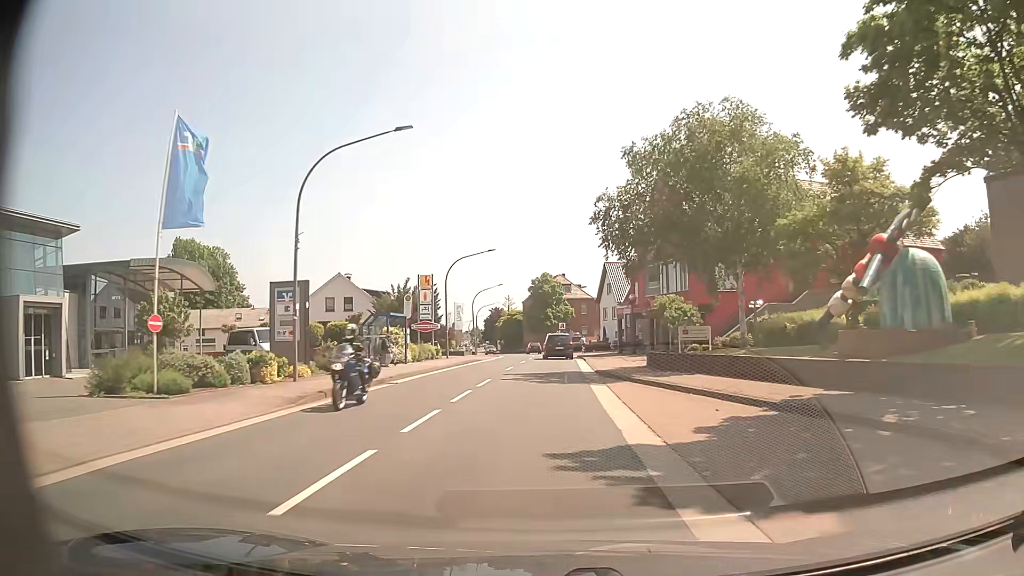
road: primary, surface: asphalt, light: Day
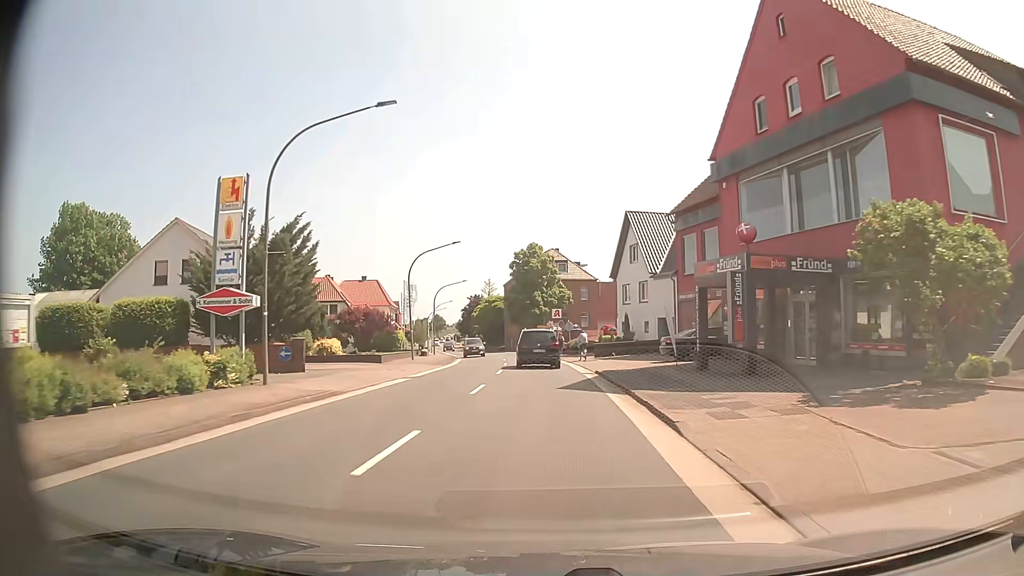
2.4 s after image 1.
(+0.4, +30.5) m; +1°
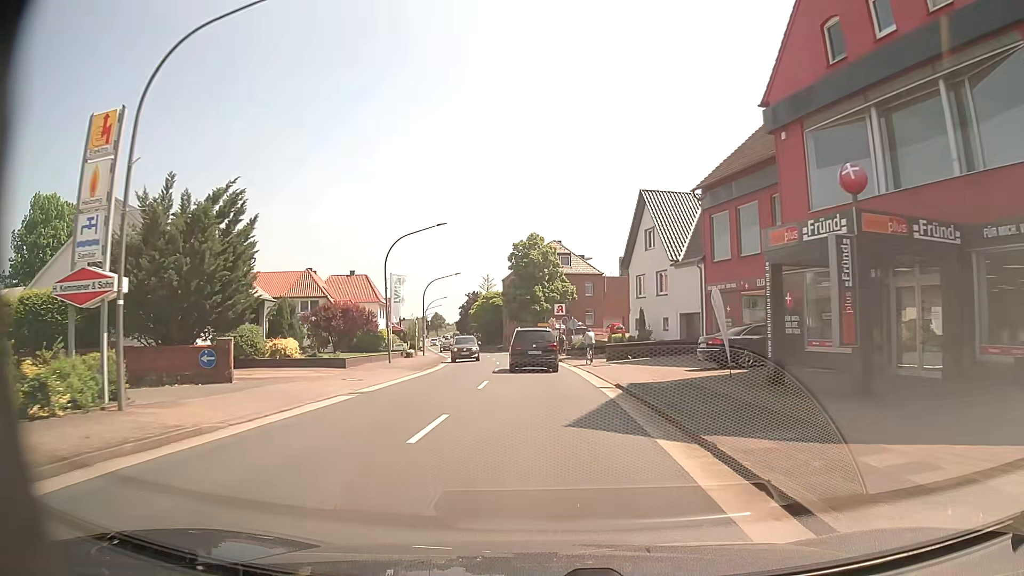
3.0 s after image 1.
(0.0, +7.1) m; 0°
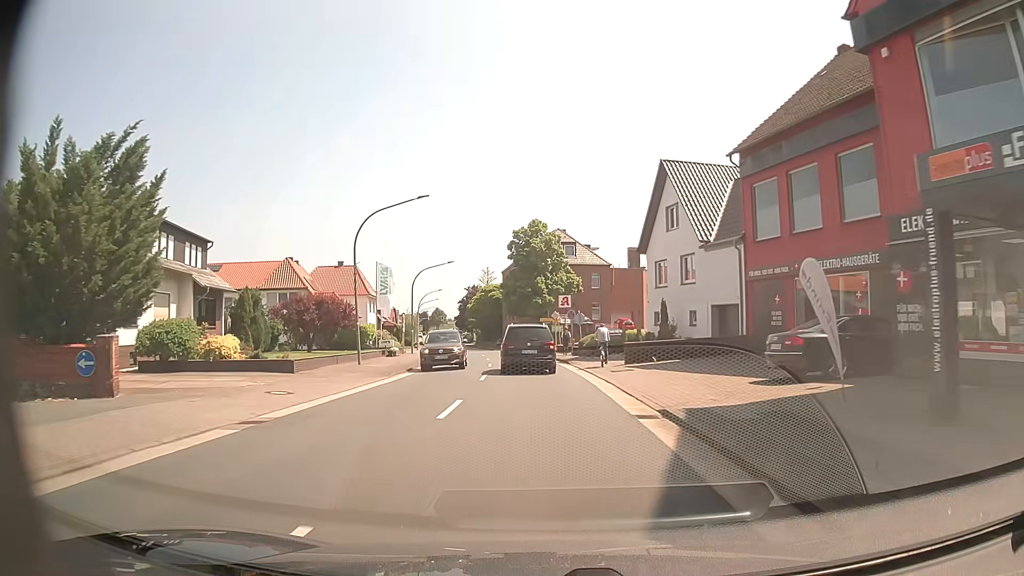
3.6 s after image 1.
(0.0, +6.8) m; 0°
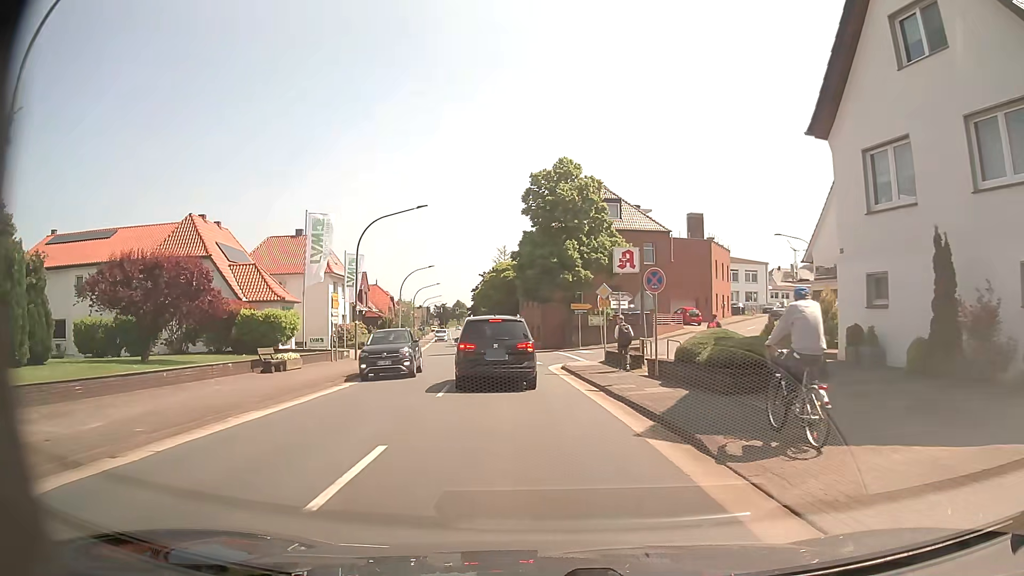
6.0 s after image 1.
(-0.7, +23.7) m; -3°
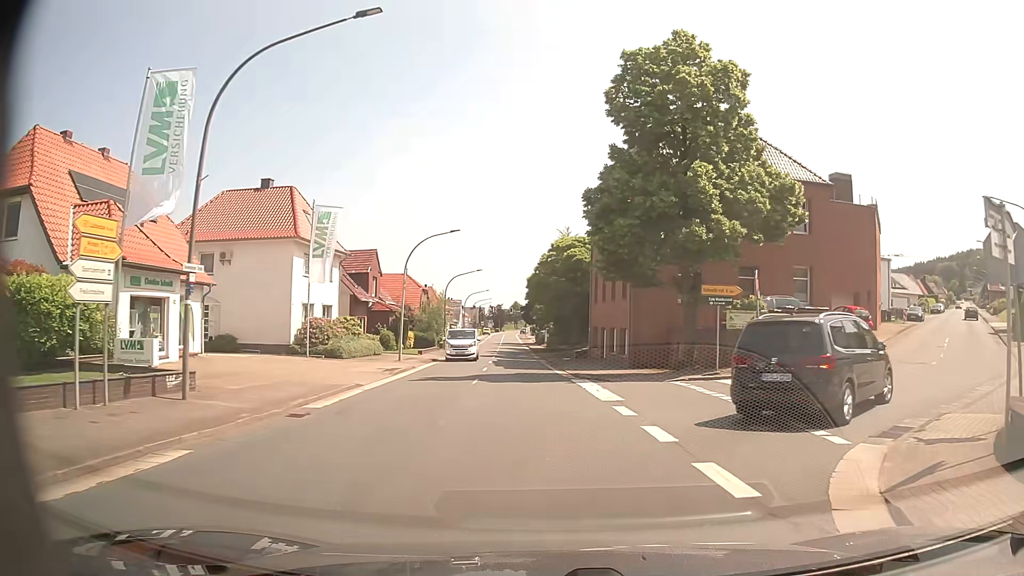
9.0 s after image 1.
(-1.2, +21.9) m; -5°
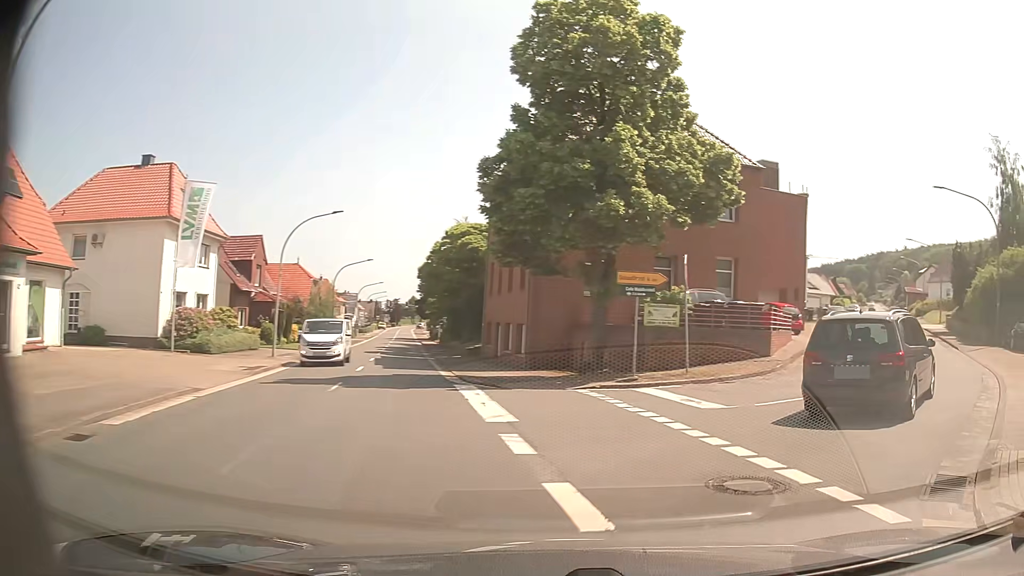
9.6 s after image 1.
(+0.2, +4.1) m; +7°
